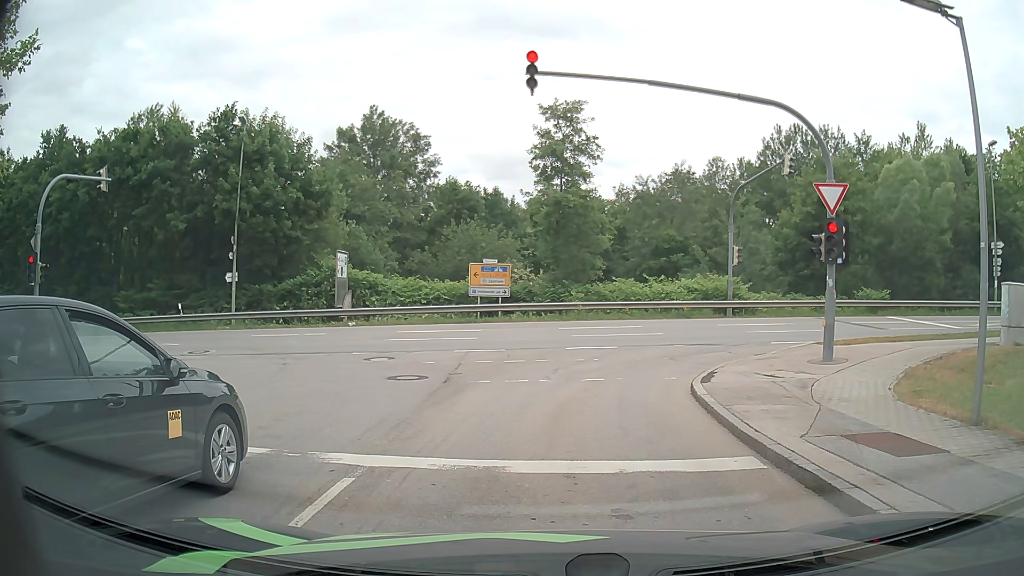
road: residential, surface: asphalt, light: Day
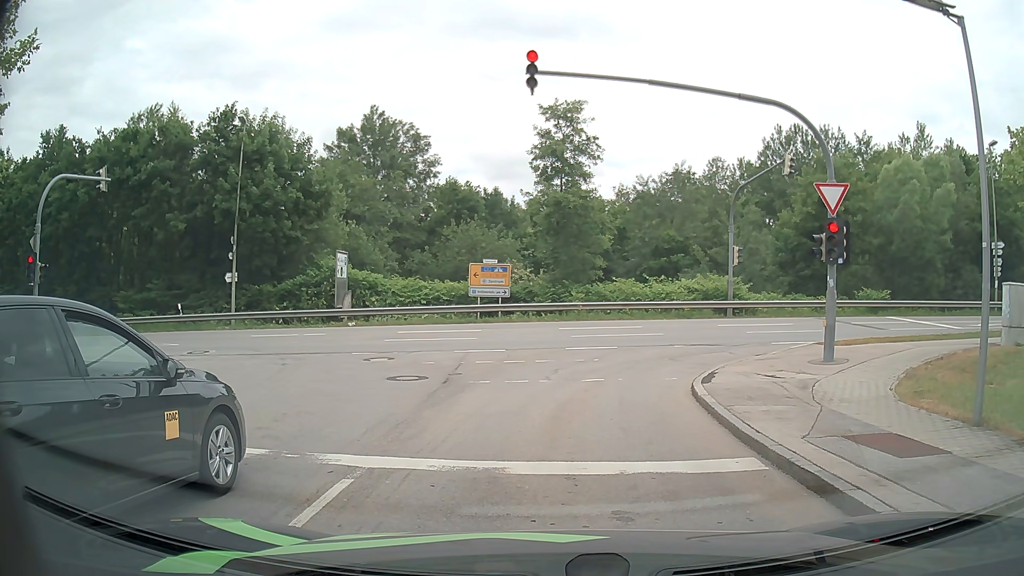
(0.0, 0.0) m; 0°
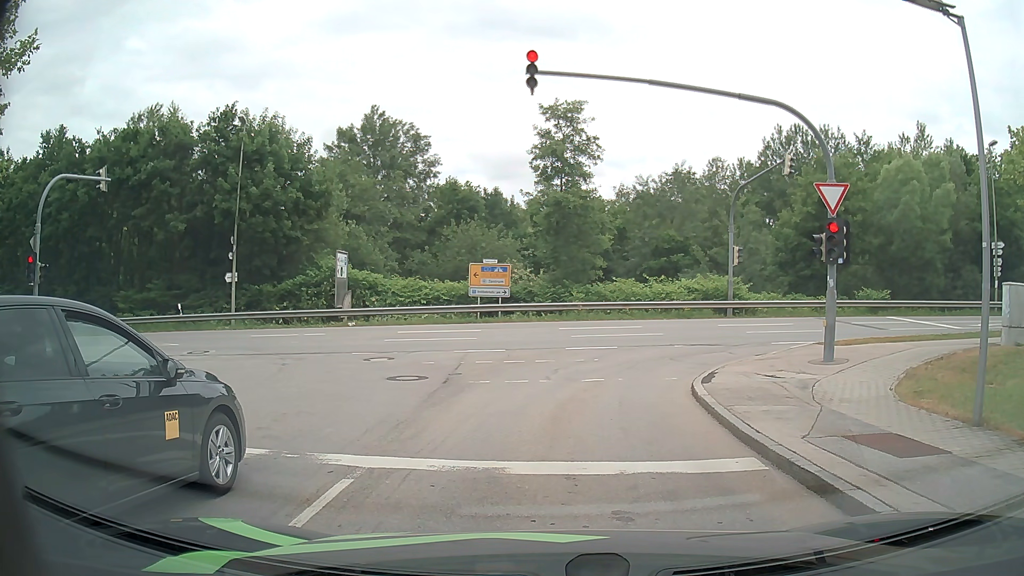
(0.0, 0.0) m; 0°
